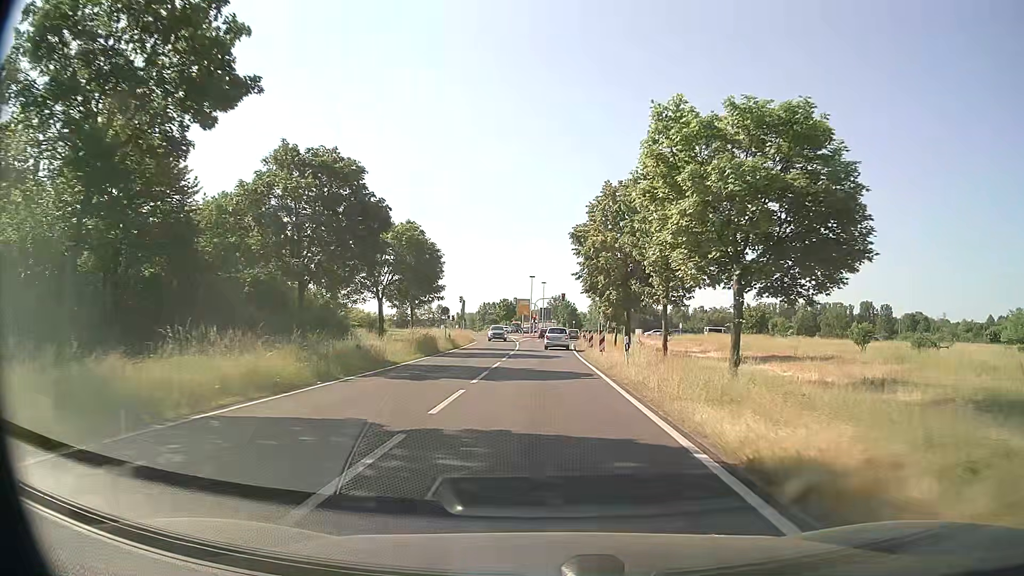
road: primary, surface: asphalt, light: Day
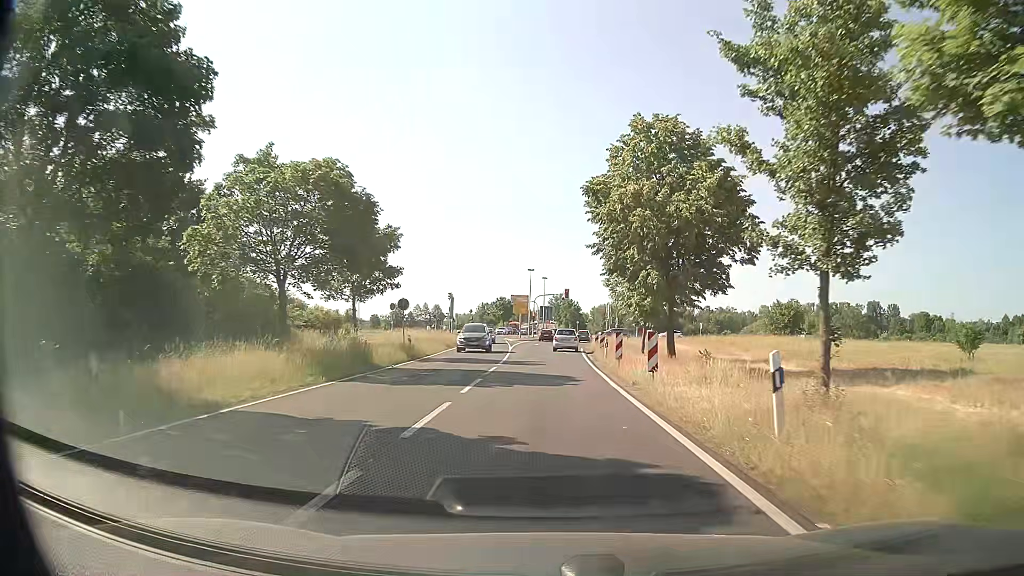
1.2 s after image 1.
(0.0, +14.4) m; 0°
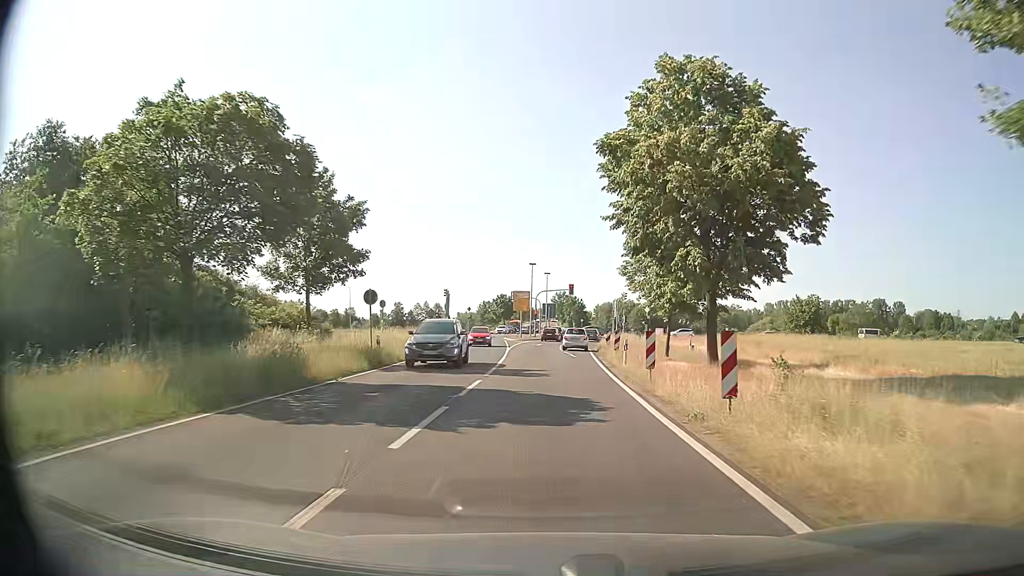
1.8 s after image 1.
(0.0, +6.8) m; 0°
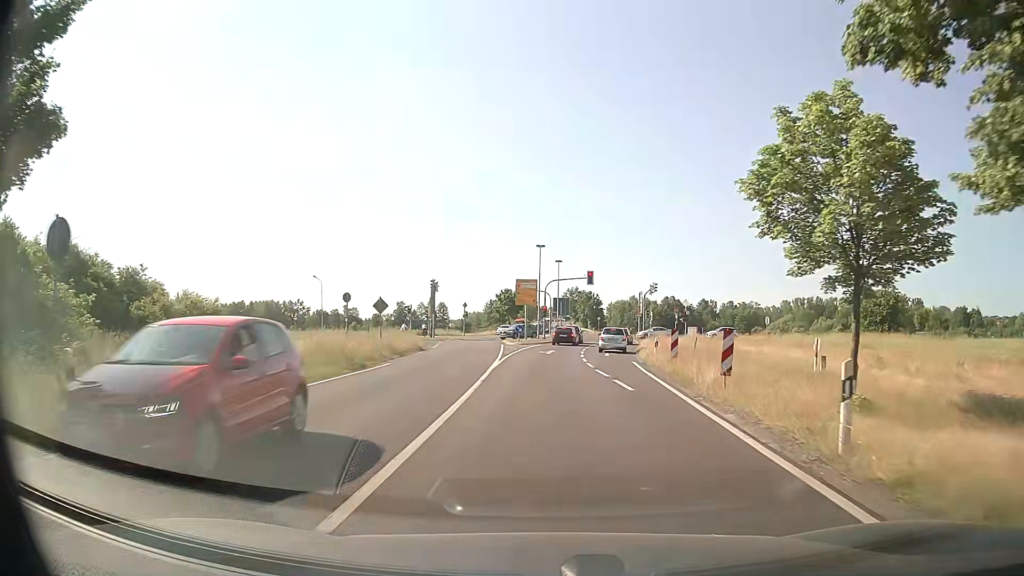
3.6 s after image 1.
(-0.2, +18.7) m; -2°
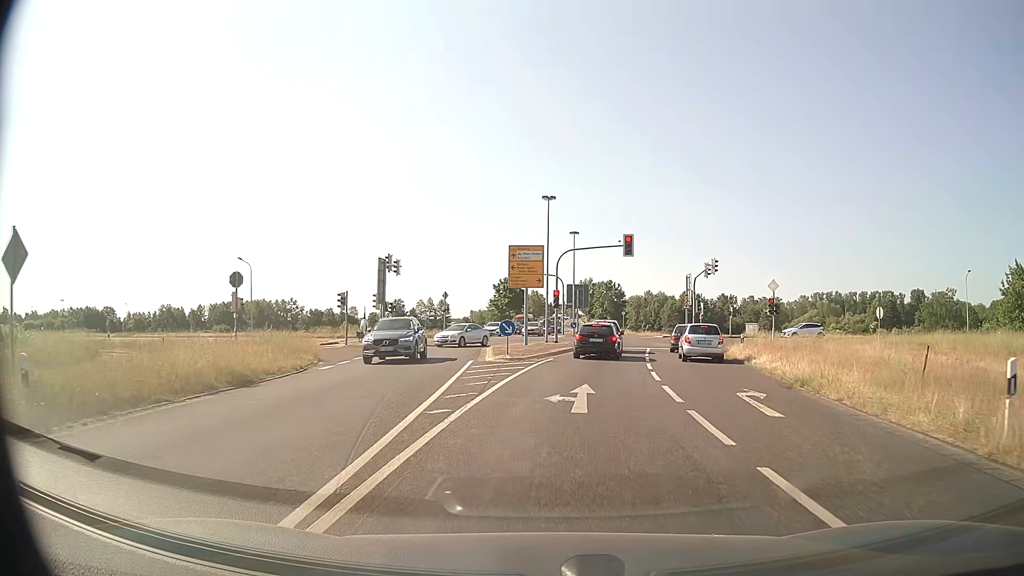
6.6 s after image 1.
(+0.1, +25.1) m; 0°
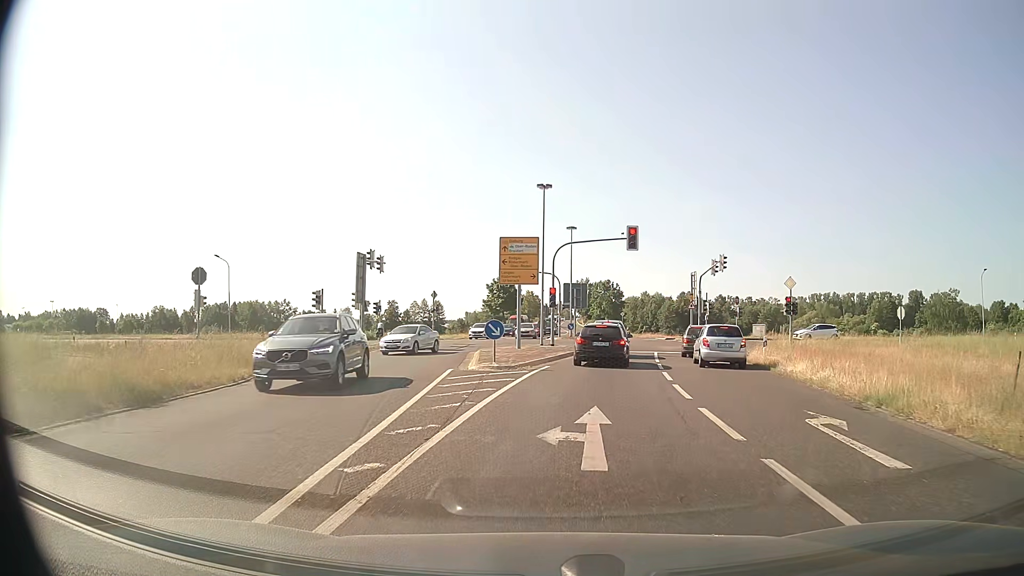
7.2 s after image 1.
(0.0, +4.1) m; +1°
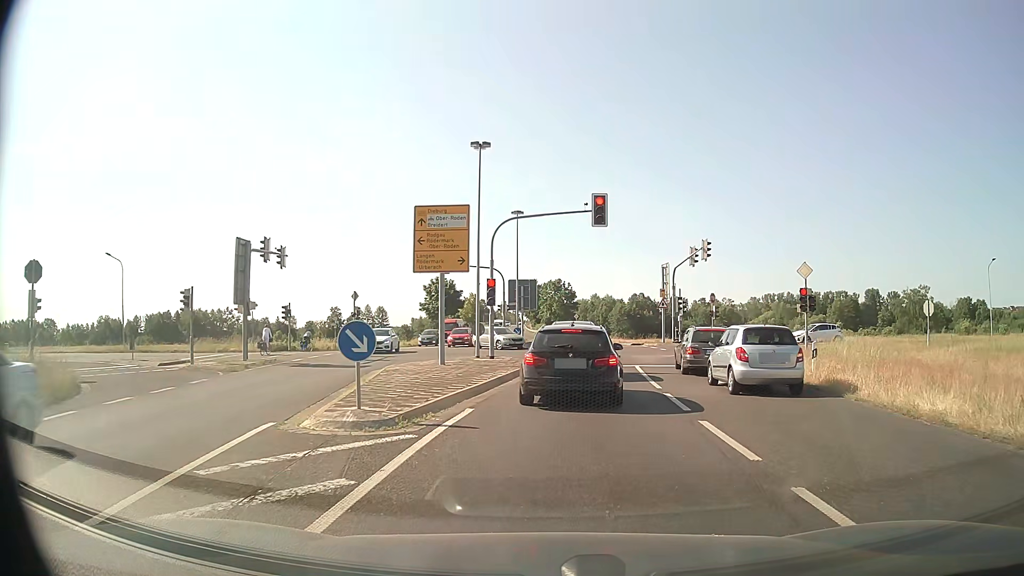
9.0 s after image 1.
(+0.3, +10.1) m; +4°
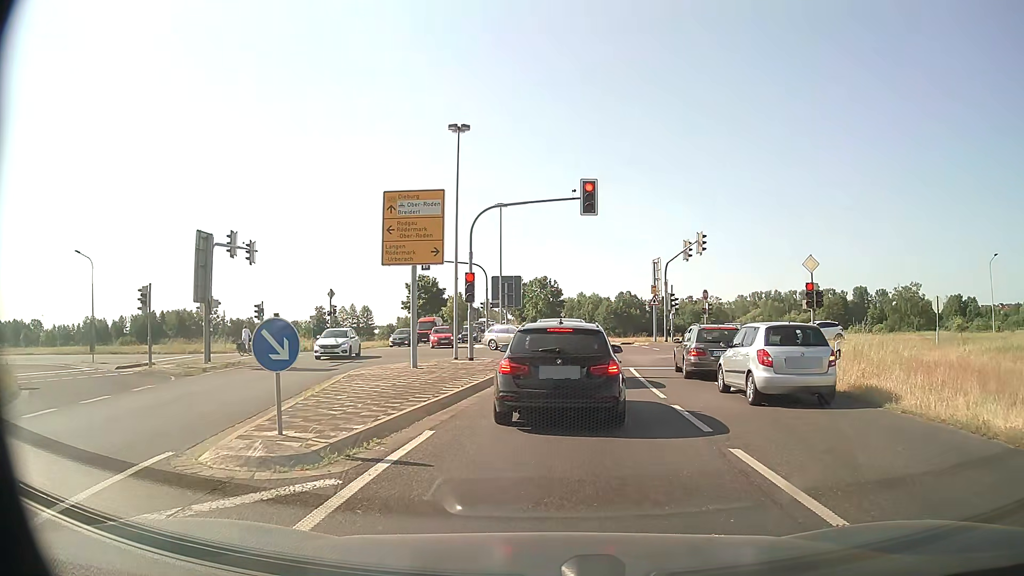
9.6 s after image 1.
(0.0, +2.4) m; +1°
(0, +10) (0, +20) (+1, +30) (+1, +40) (+1, +50) (0, +60) (0, +70) (-1, +80) (-3, +90) (-4, +100) m
